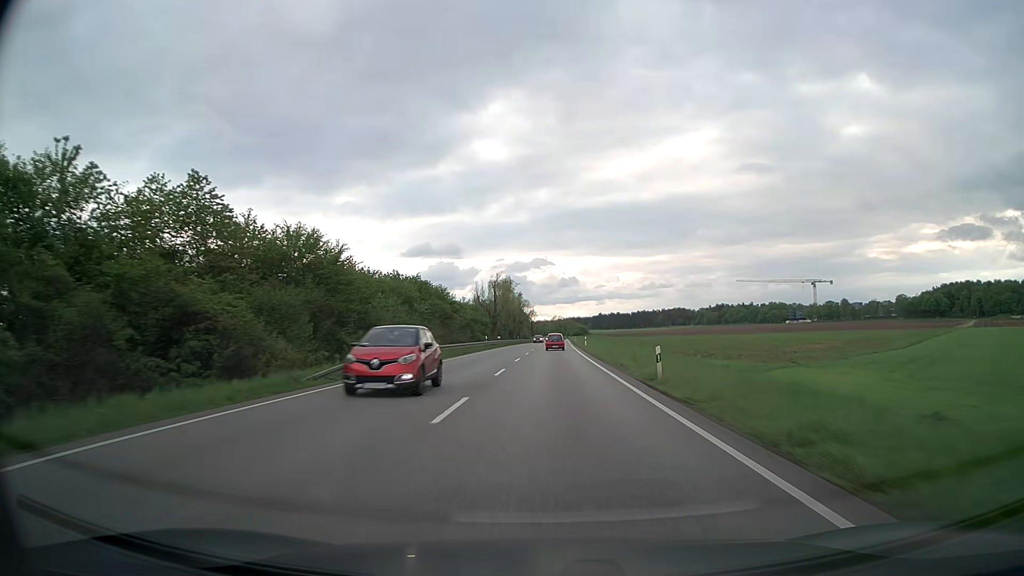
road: trunk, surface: asphalt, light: Day
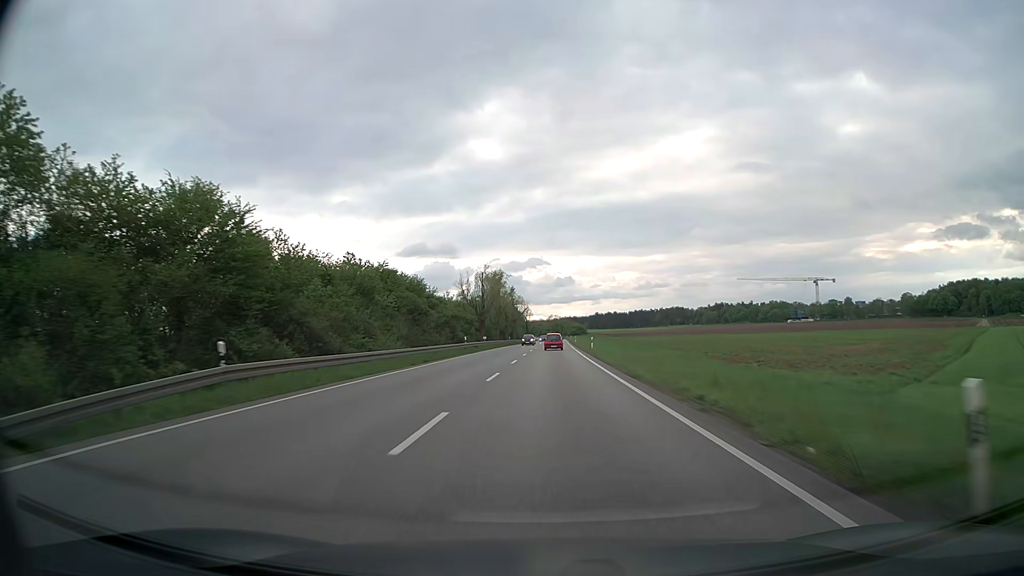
(+0.1, +14.8) m; 0°
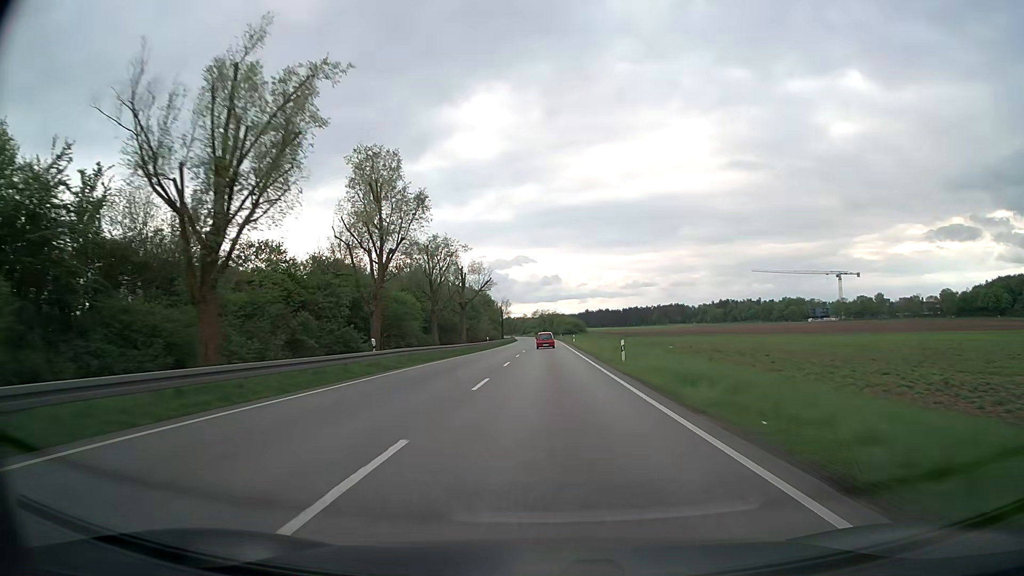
(+1.0, +75.0) m; +1°
(0, +10) (0, +20) (0, +30) (0, +40) (0, +50) (0, +60) (0, +70) (0, +80) (0, +90) (0, +100) m
